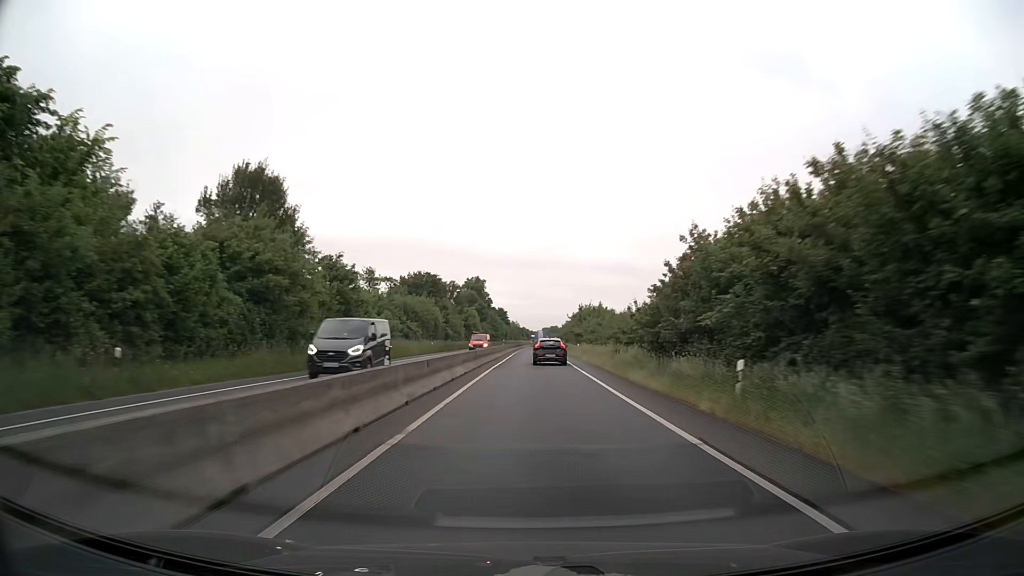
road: trunk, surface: asphalt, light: Day
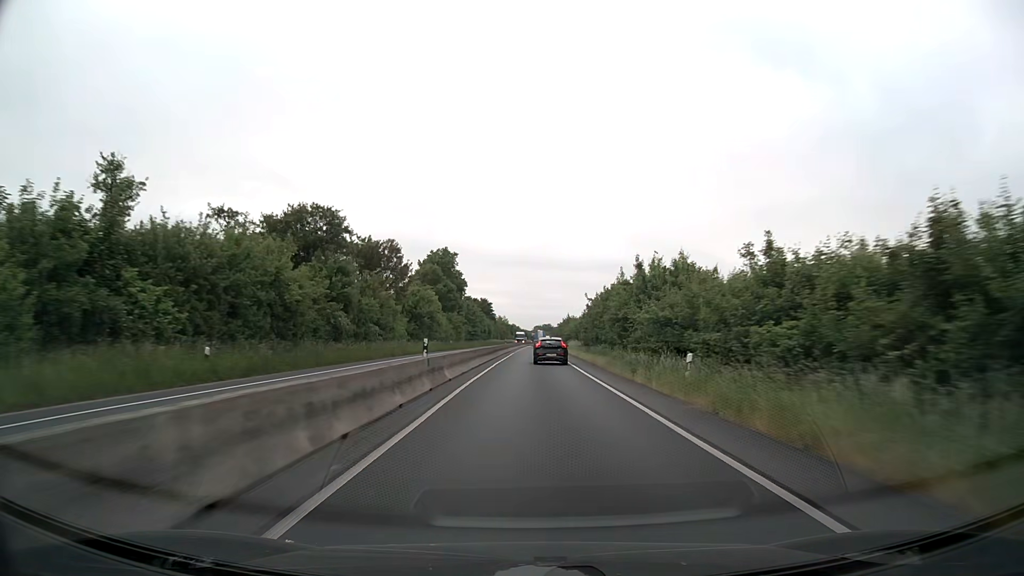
(+0.3, +44.9) m; +1°
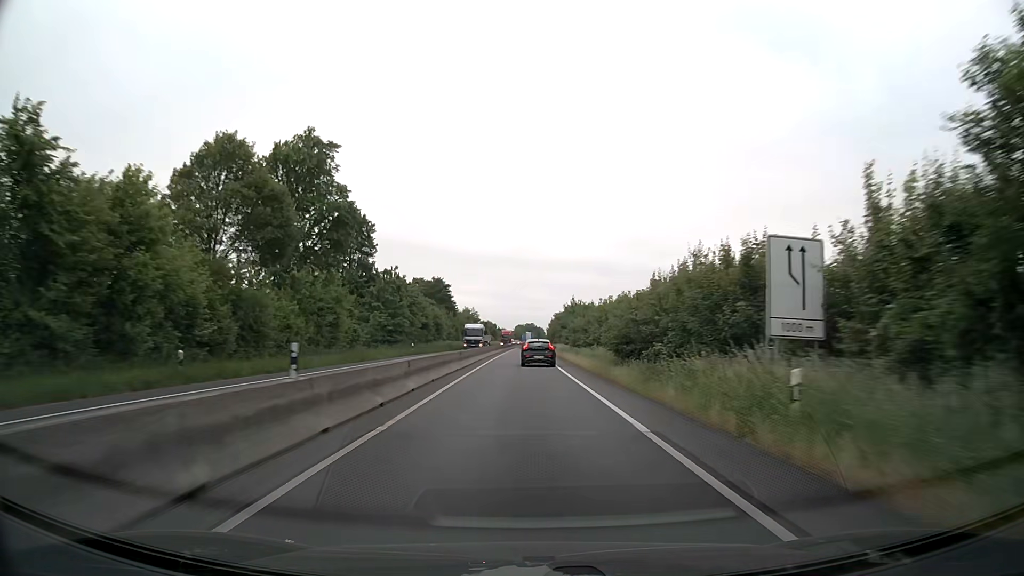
(+0.8, +59.6) m; +2°
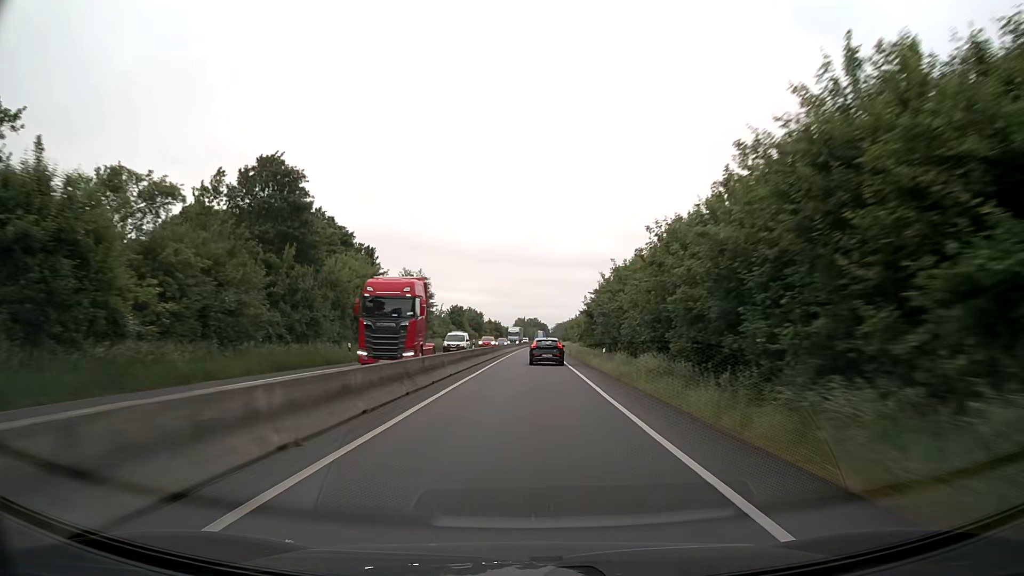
(-0.1, +74.2) m; 0°
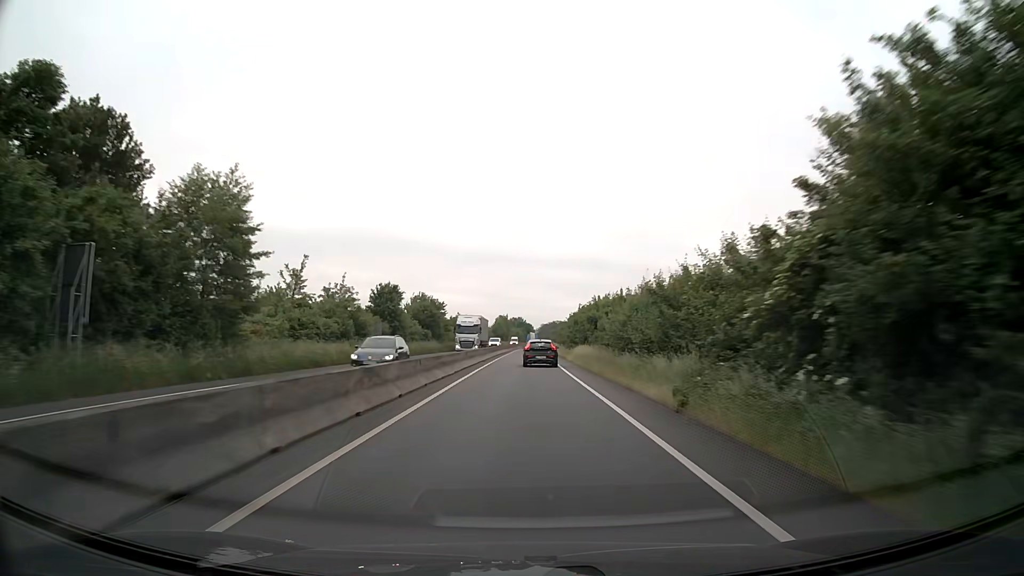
(+0.5, +44.4) m; +1°
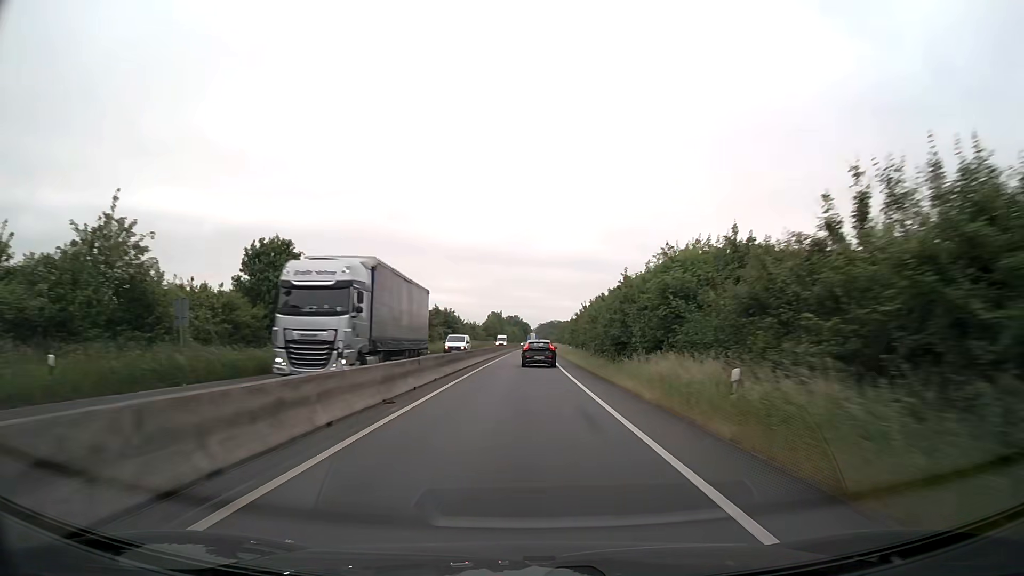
(+0.2, +29.5) m; 0°
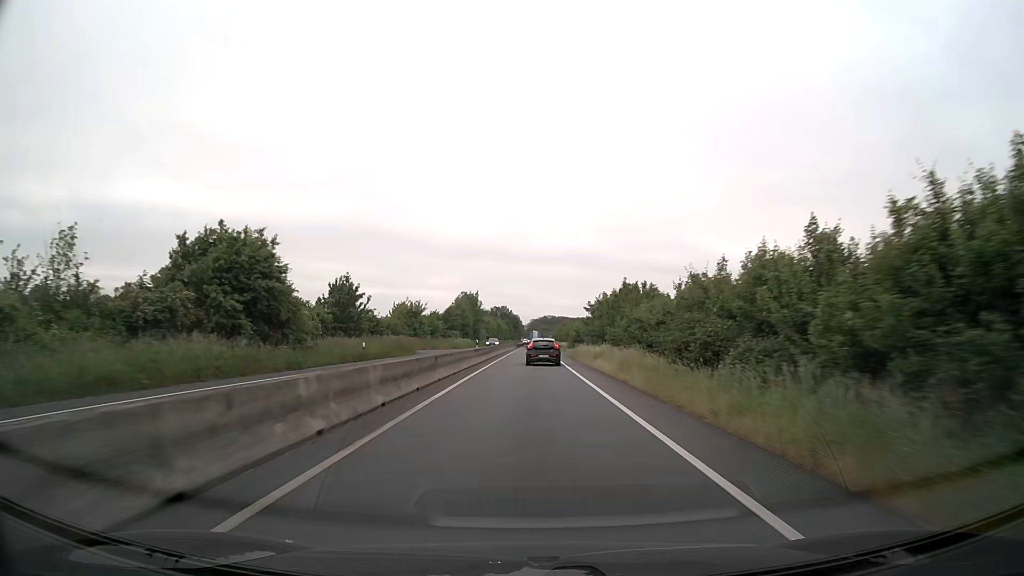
(+0.3, +73.6) m; +1°
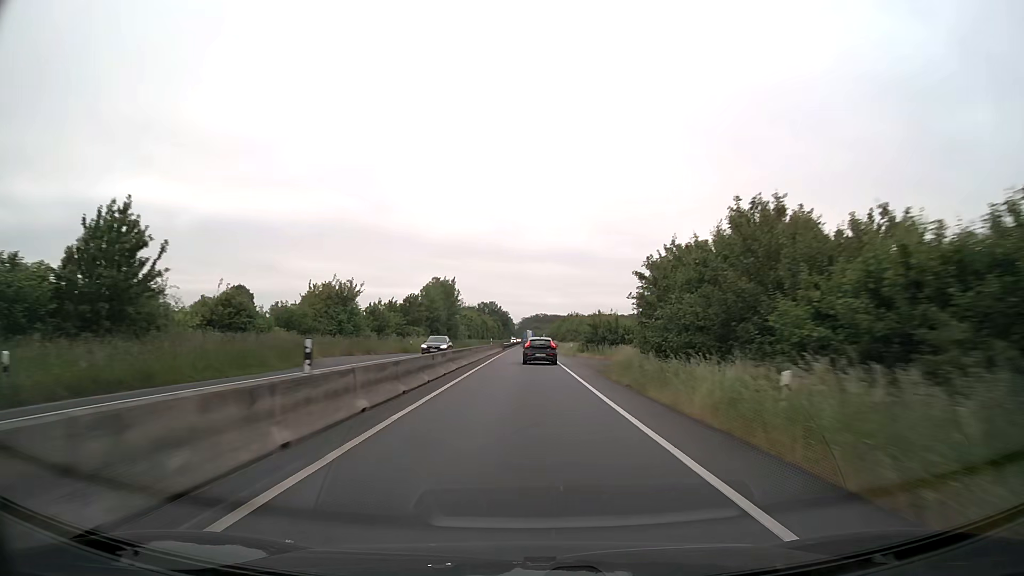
(+0.2, +29.3) m; +1°
(0, +10) (0, +20) (0, +30) (0, +40) (+1, +50) (+1, +60) (+1, +70) (+1, +80) (+1, +90) (+1, +100) m
